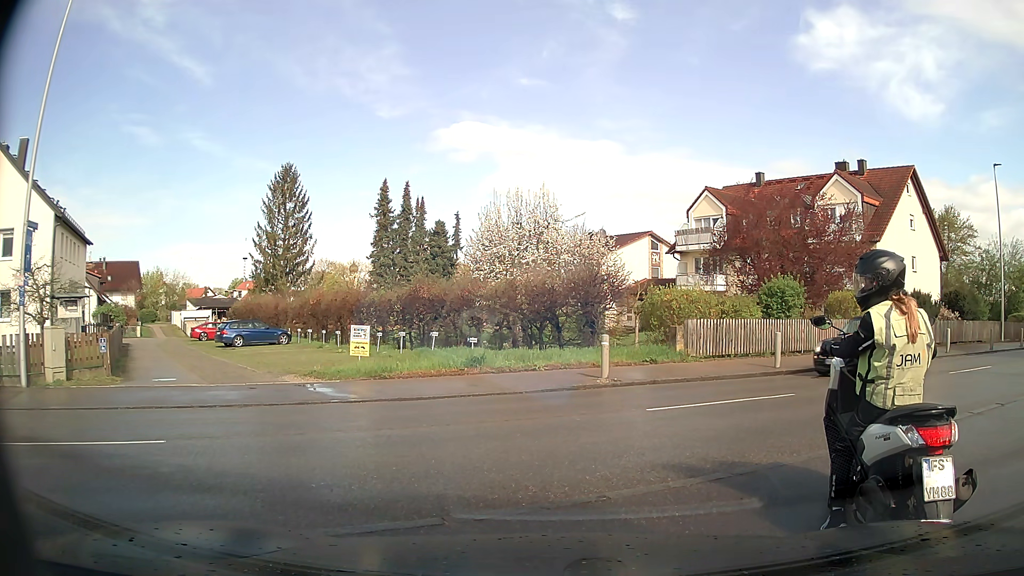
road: service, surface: asphalt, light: Day
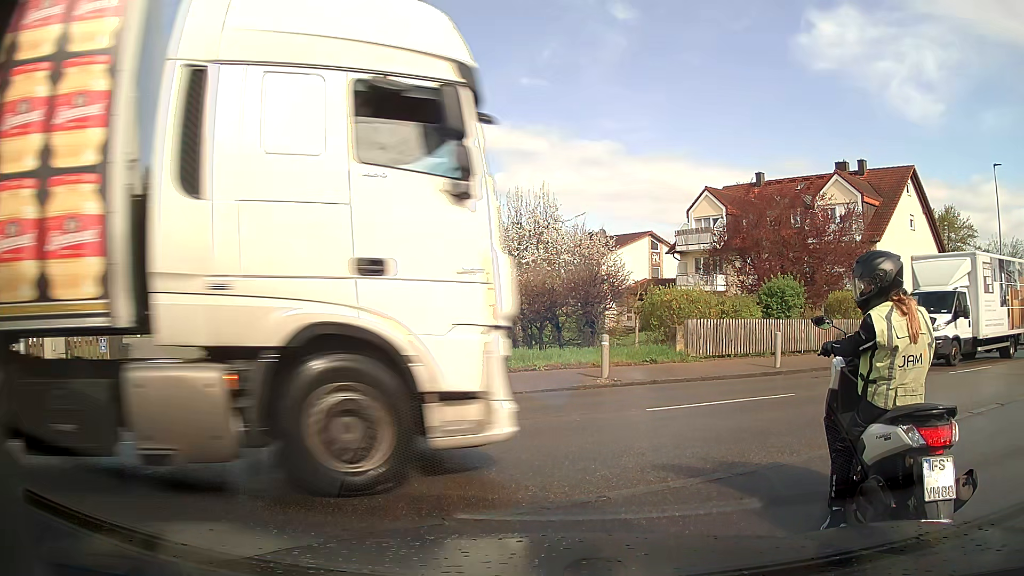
(0.0, 0.0) m; 0°
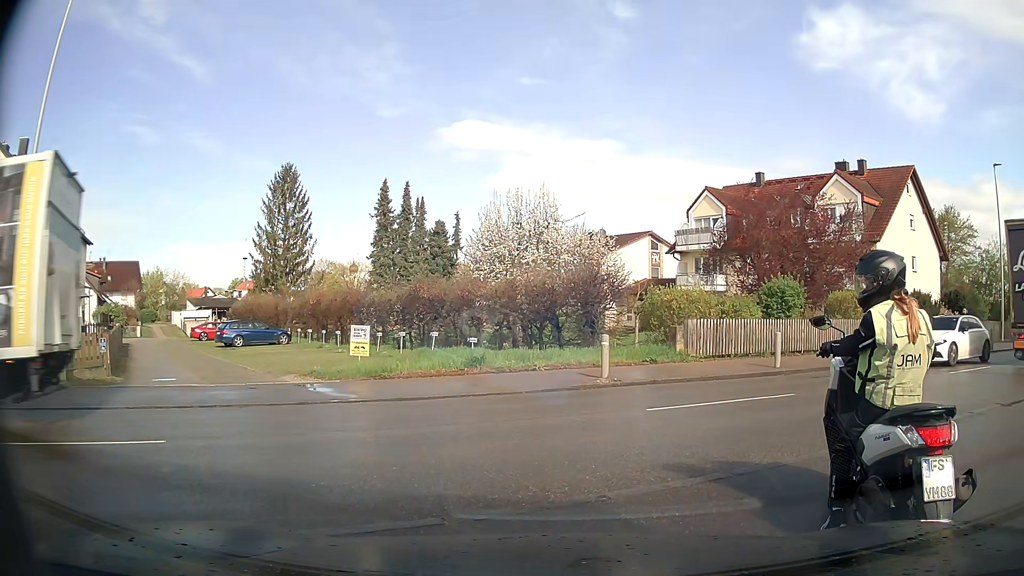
(0.0, 0.0) m; 0°
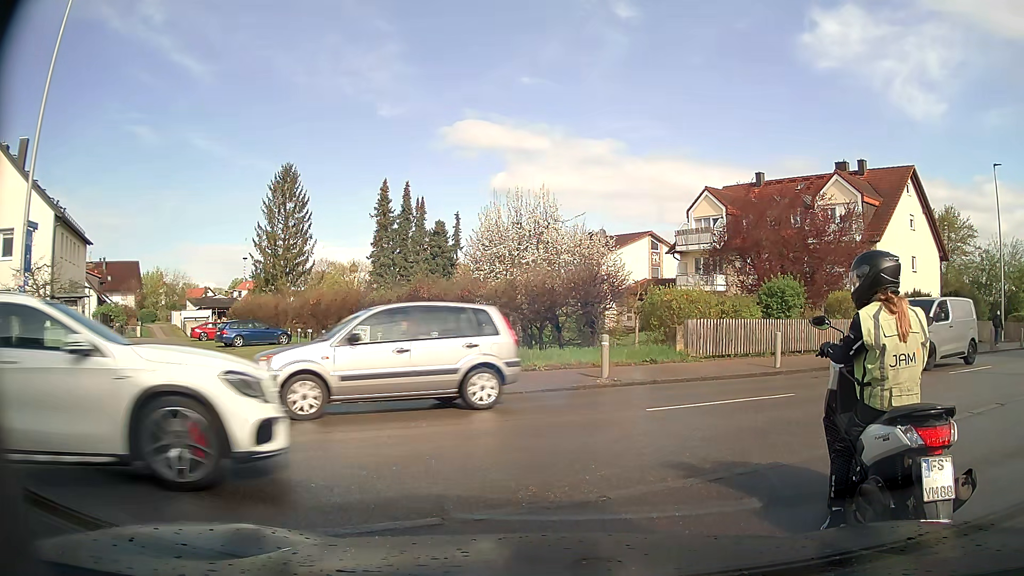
(0.0, 0.0) m; 0°
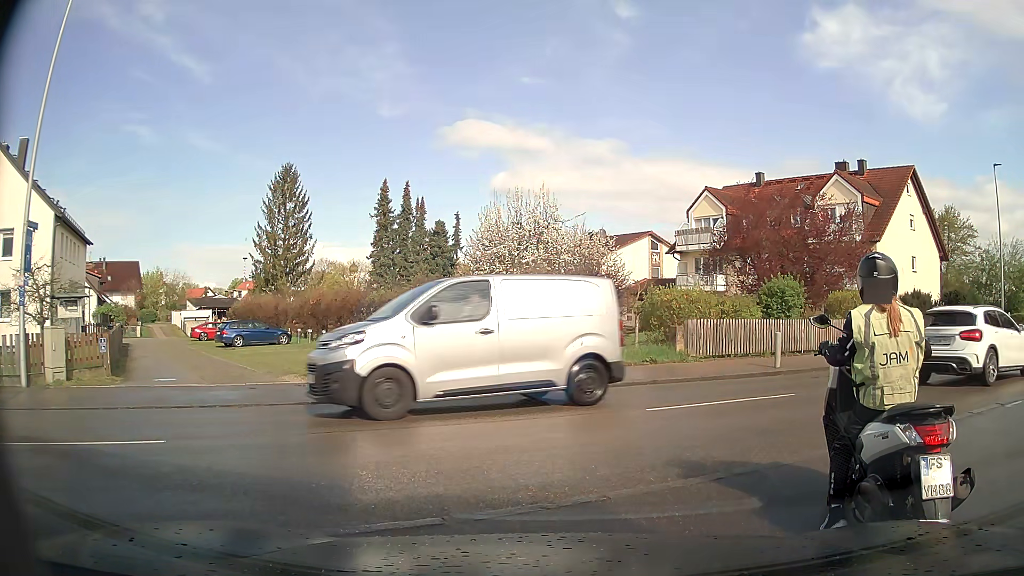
(0.0, 0.0) m; 0°
